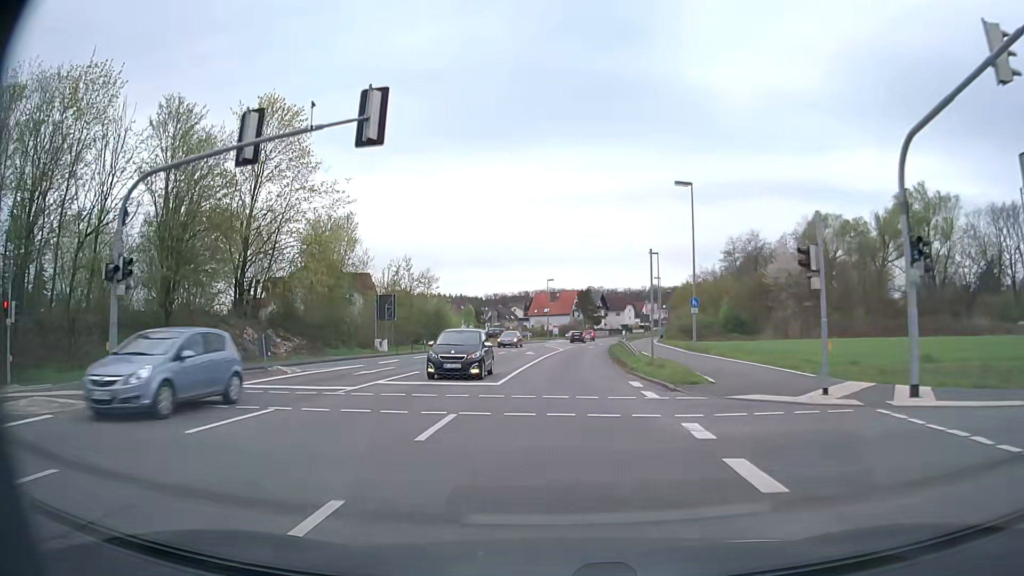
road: secondary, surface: asphalt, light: Day
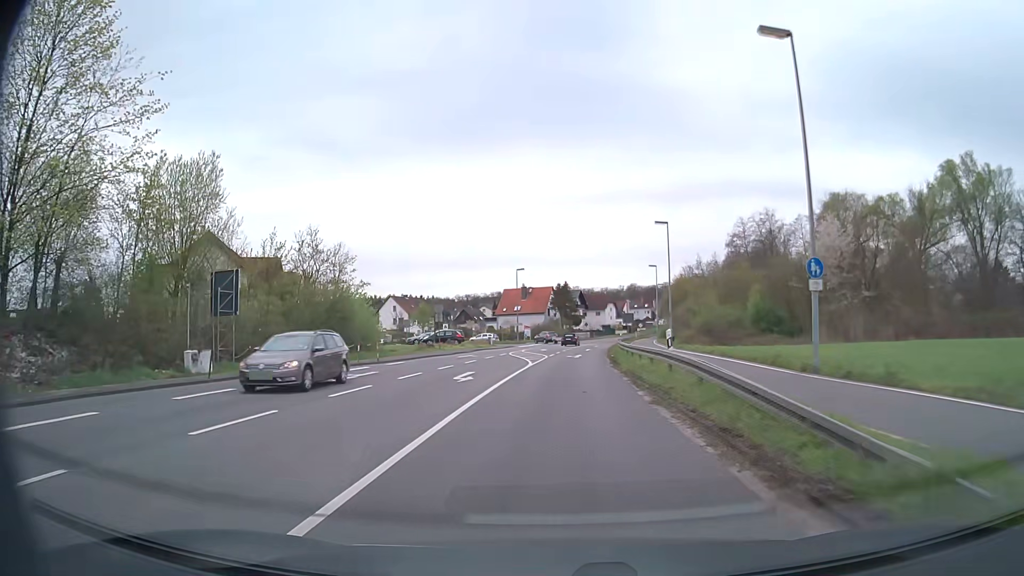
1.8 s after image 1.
(+0.5, +22.3) m; +2°
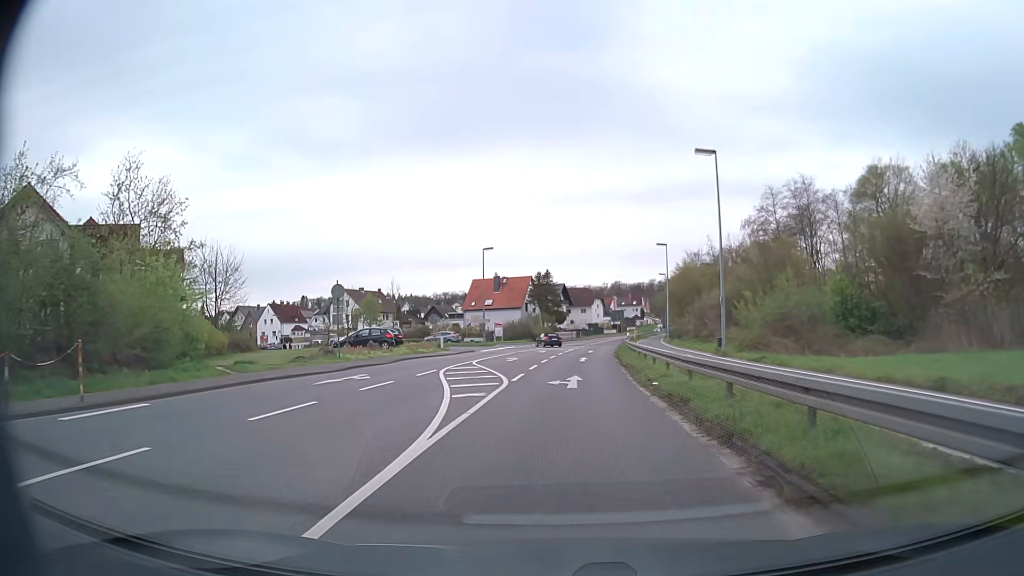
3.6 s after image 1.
(+0.5, +22.2) m; +2°
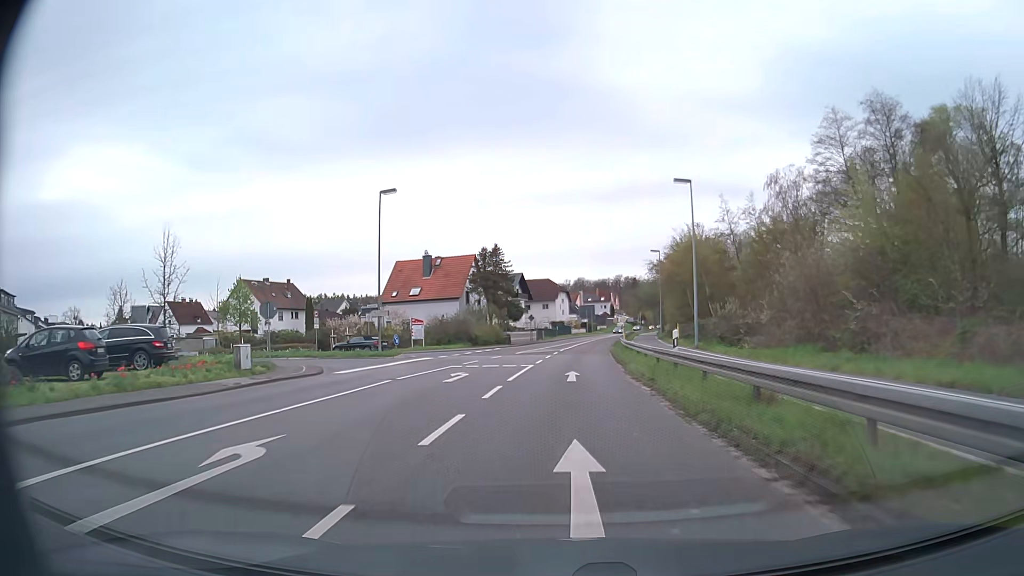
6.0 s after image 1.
(+0.8, +29.6) m; +3°
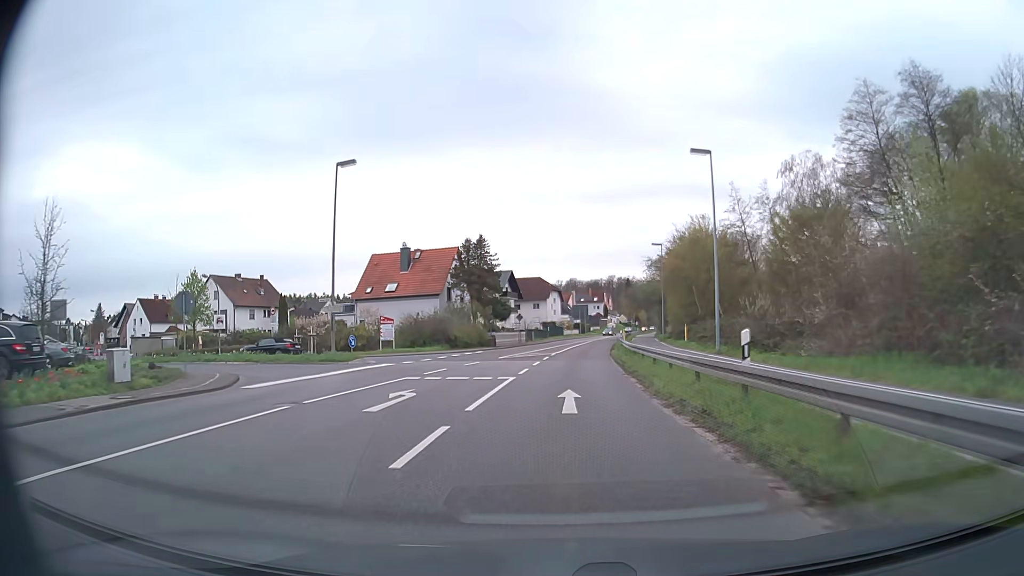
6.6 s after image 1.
(0.0, +7.4) m; +1°
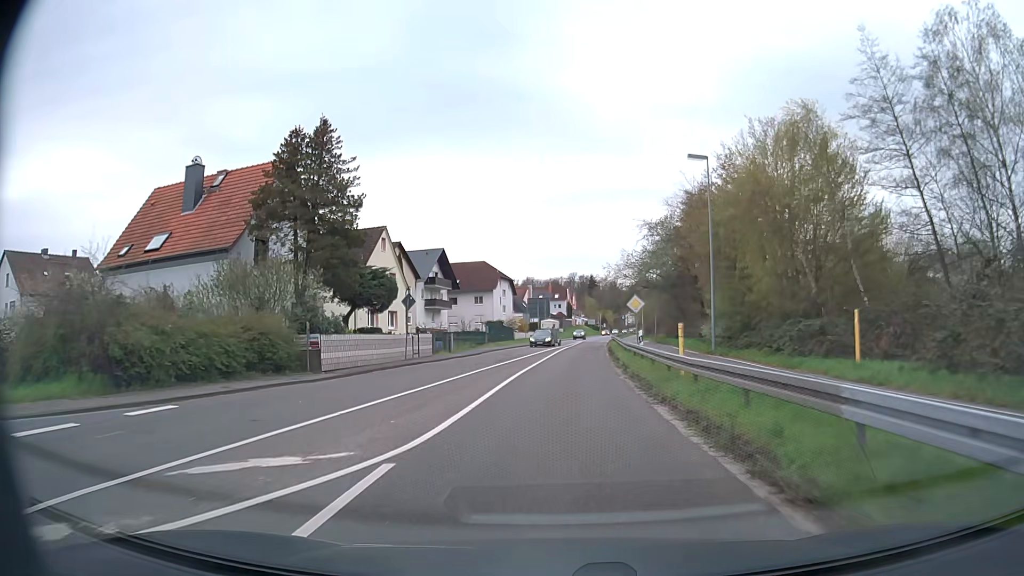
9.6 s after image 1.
(+1.2, +37.0) m; +4°
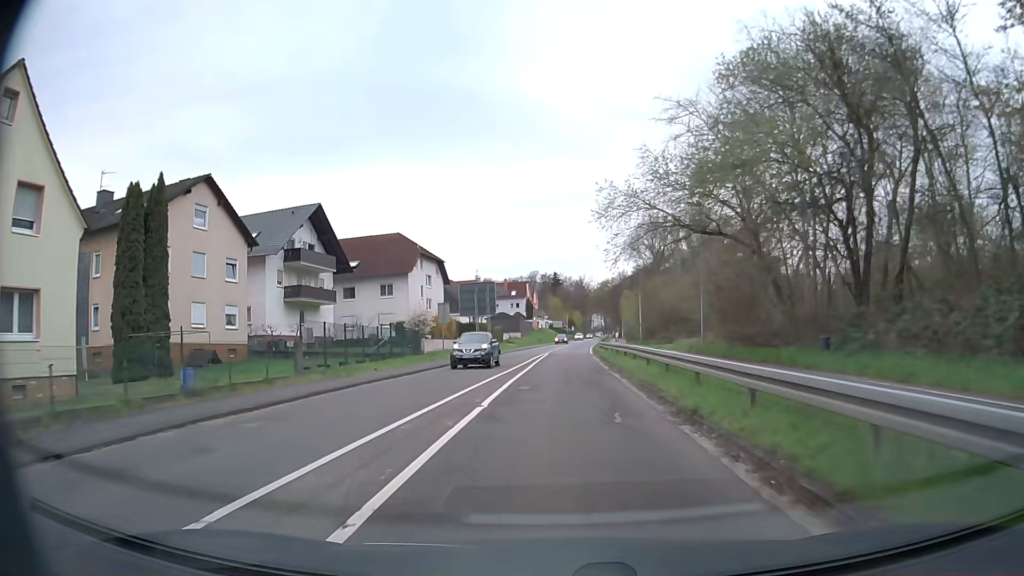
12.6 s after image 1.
(+1.1, +36.7) m; +3°
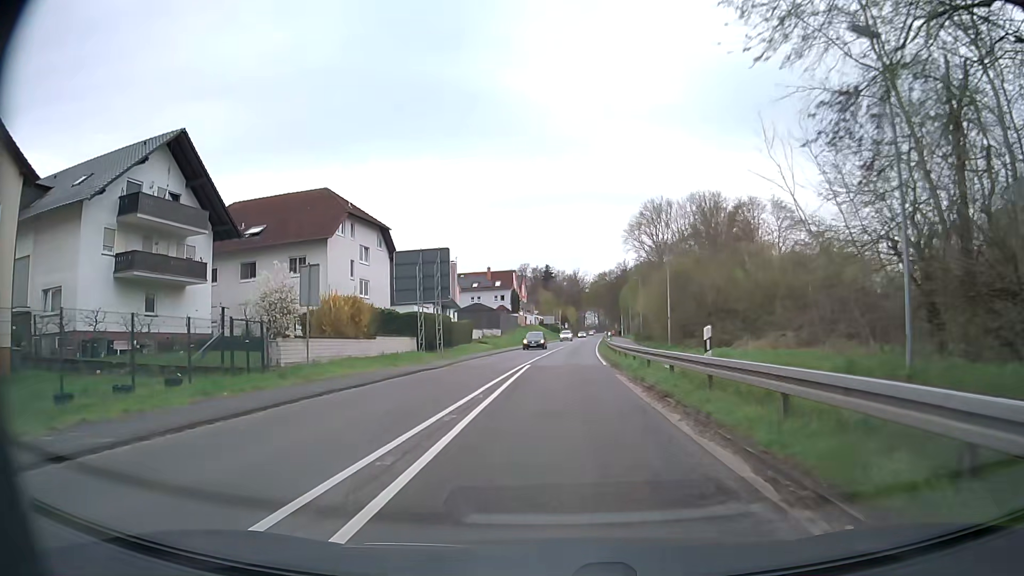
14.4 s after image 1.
(+0.1, +21.7) m; 0°
(0, +10) (0, +20) (0, +30) (+1, +40) (+2, +50) (+2, +60) (+3, +70) (+4, +80) (+4, +90) (+5, +100) m
